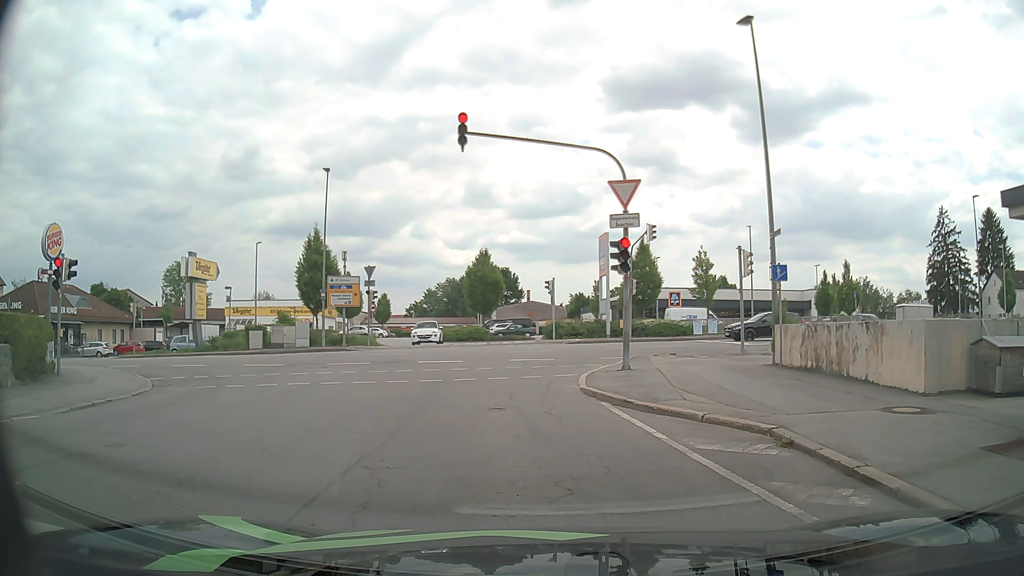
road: residential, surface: asphalt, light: Day
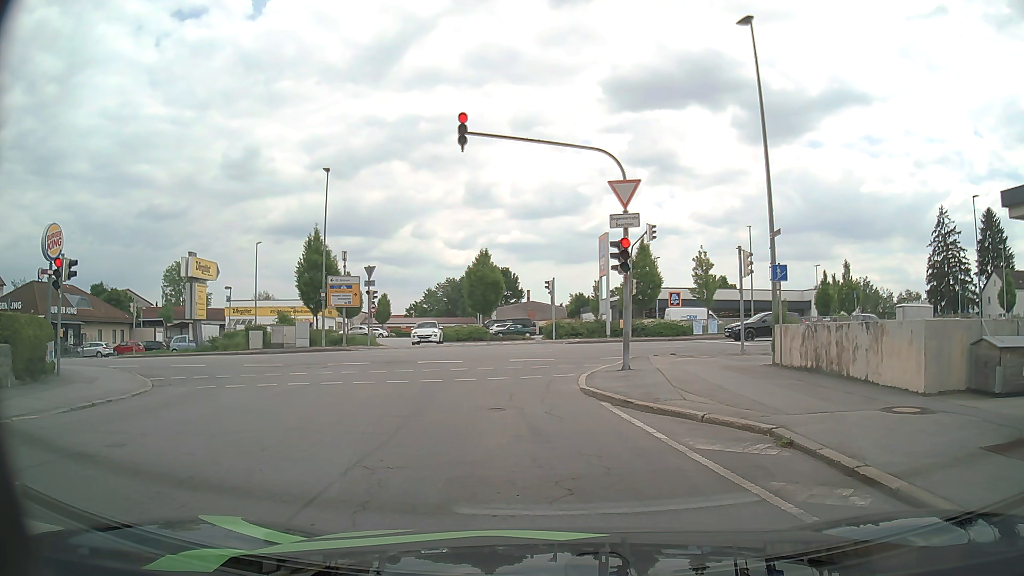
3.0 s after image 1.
(0.0, 0.0) m; 0°
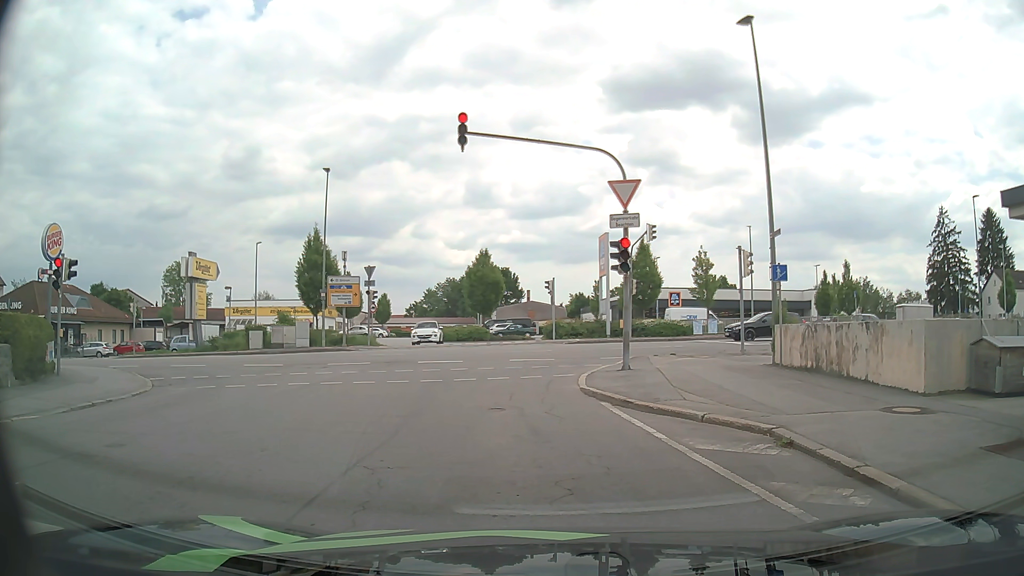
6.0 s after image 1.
(0.0, 0.0) m; 0°
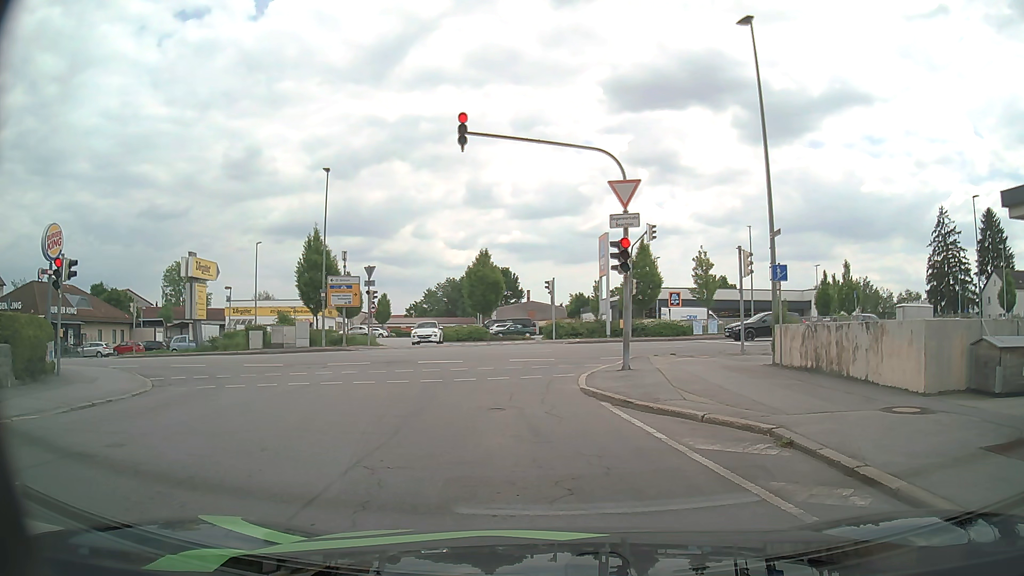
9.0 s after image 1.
(0.0, 0.0) m; 0°
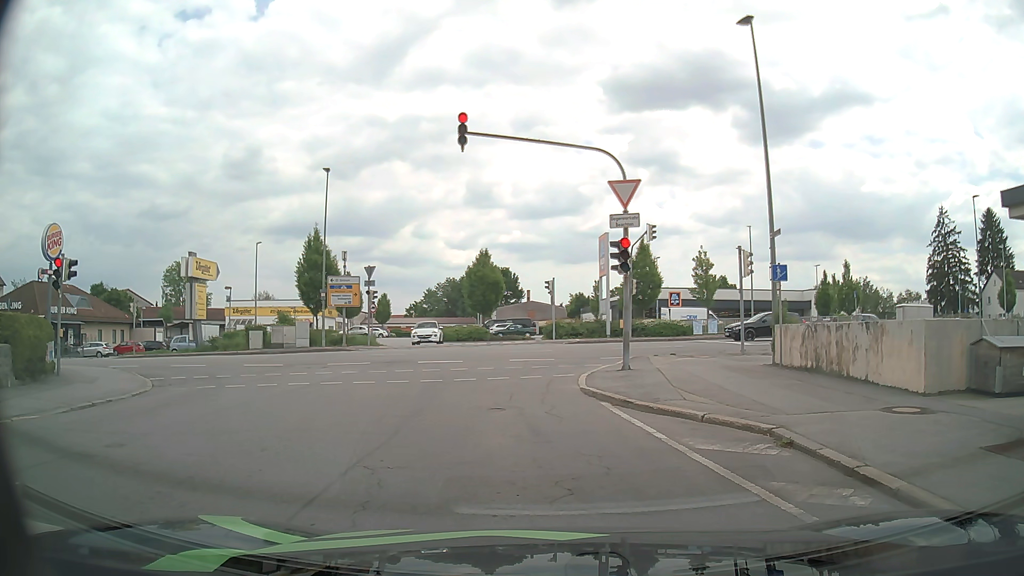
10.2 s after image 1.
(0.0, 0.0) m; 0°
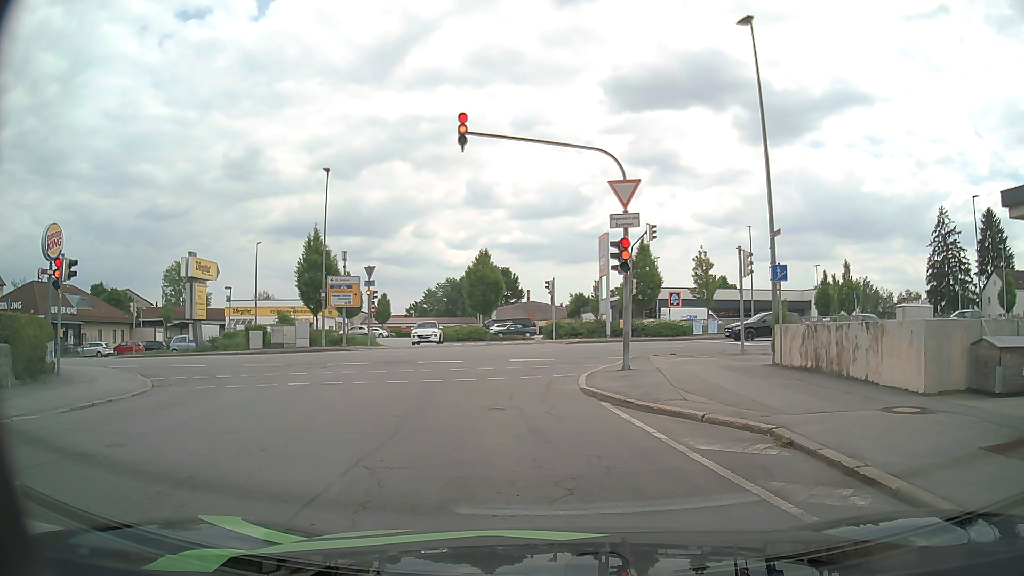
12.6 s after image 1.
(0.0, 0.0) m; 0°
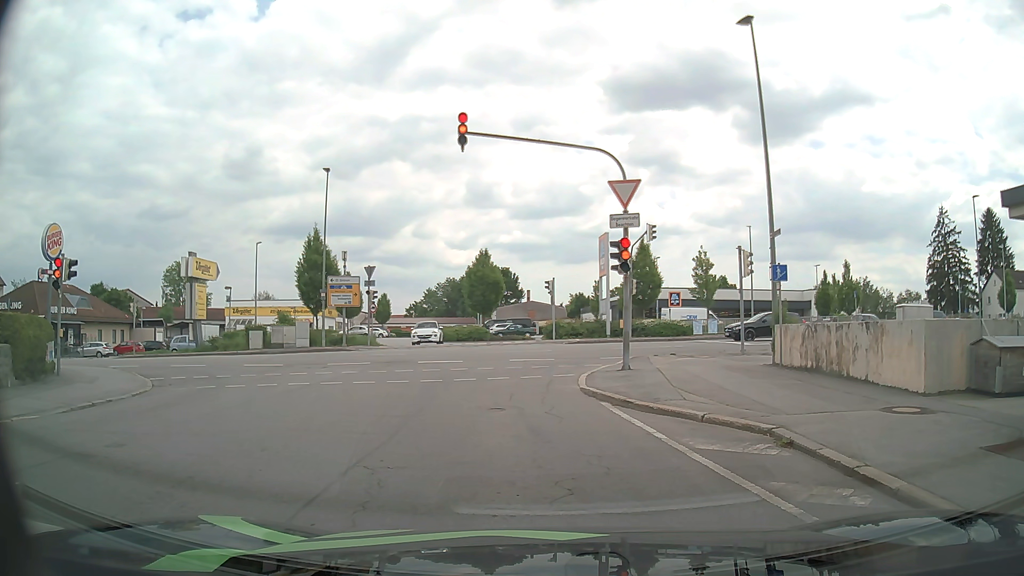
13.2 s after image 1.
(0.0, 0.0) m; 0°
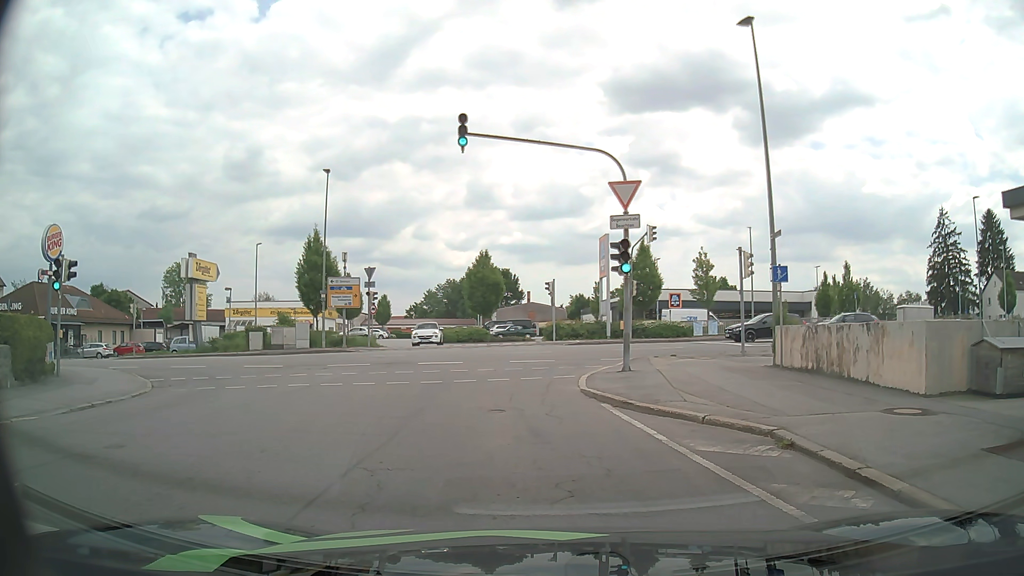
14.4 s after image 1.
(0.0, 0.0) m; 0°
(0, +10) (0, +20) (+6, +28) (+15, +30) (+25, +31) (+35, +31) (+45, +32) (+55, +32) (+65, +32) (+75, +32) m
